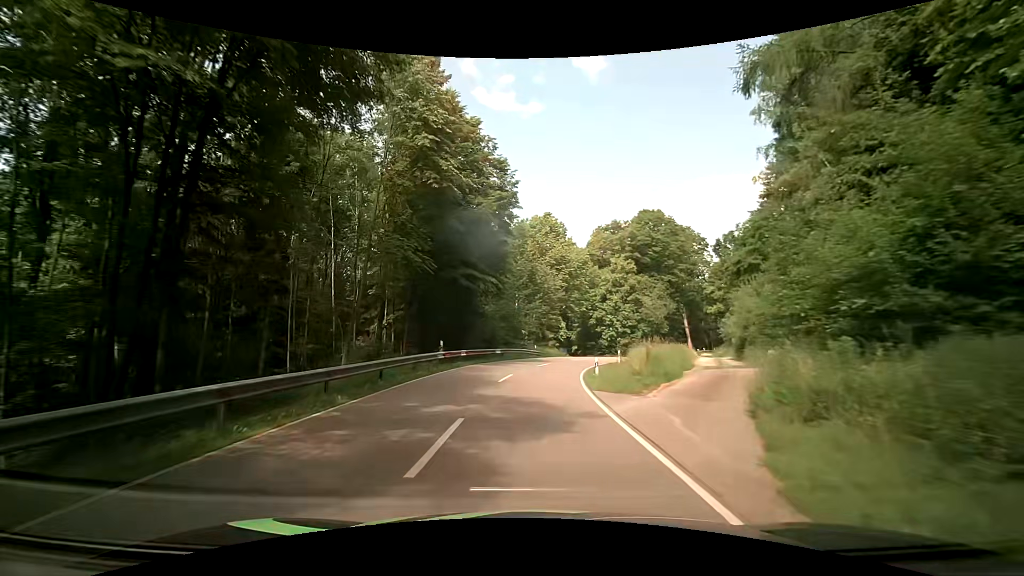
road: secondary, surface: asphalt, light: Day
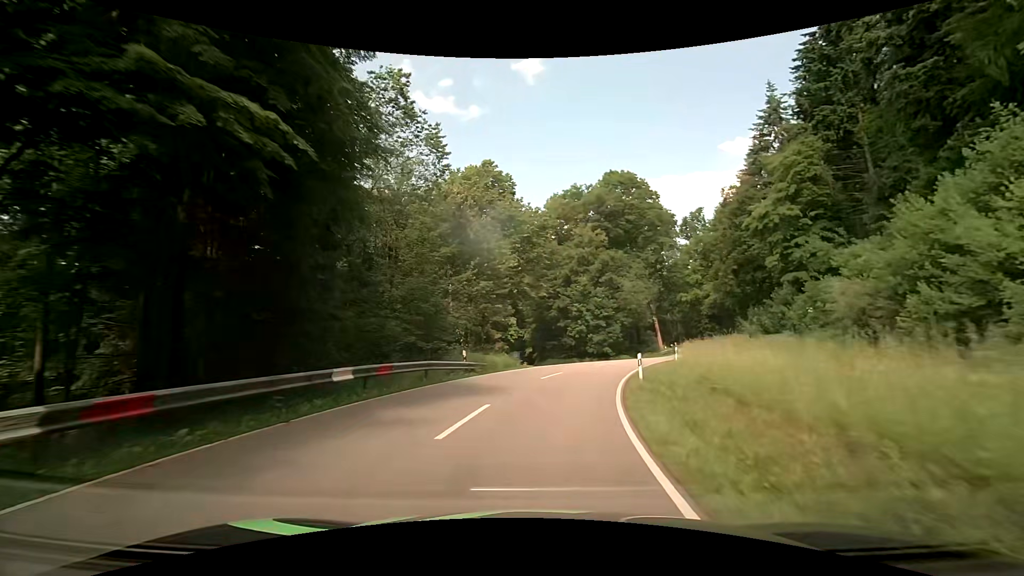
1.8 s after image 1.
(+0.5, +21.9) m; +5°
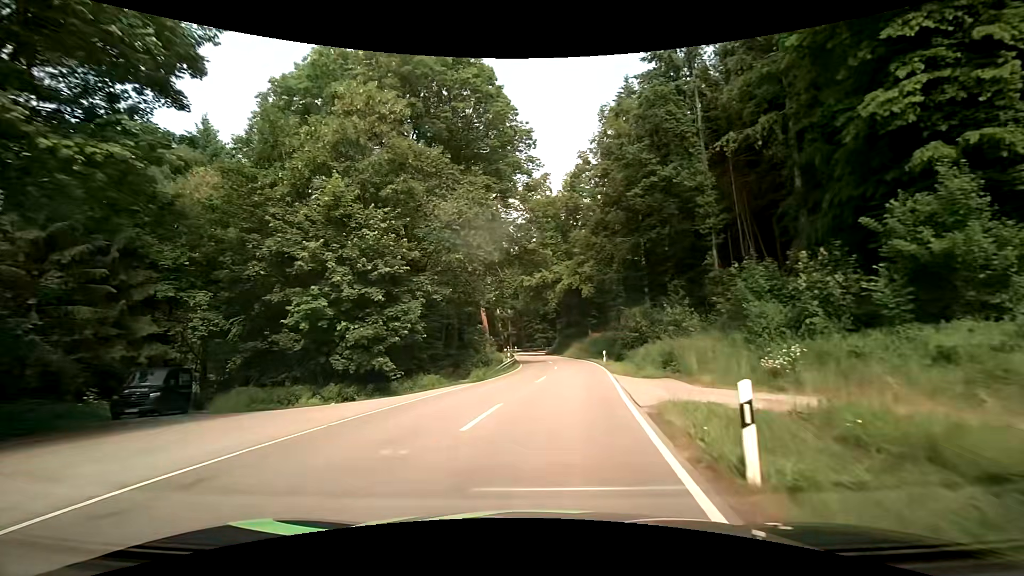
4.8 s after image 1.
(+6.4, +33.8) m; +20°
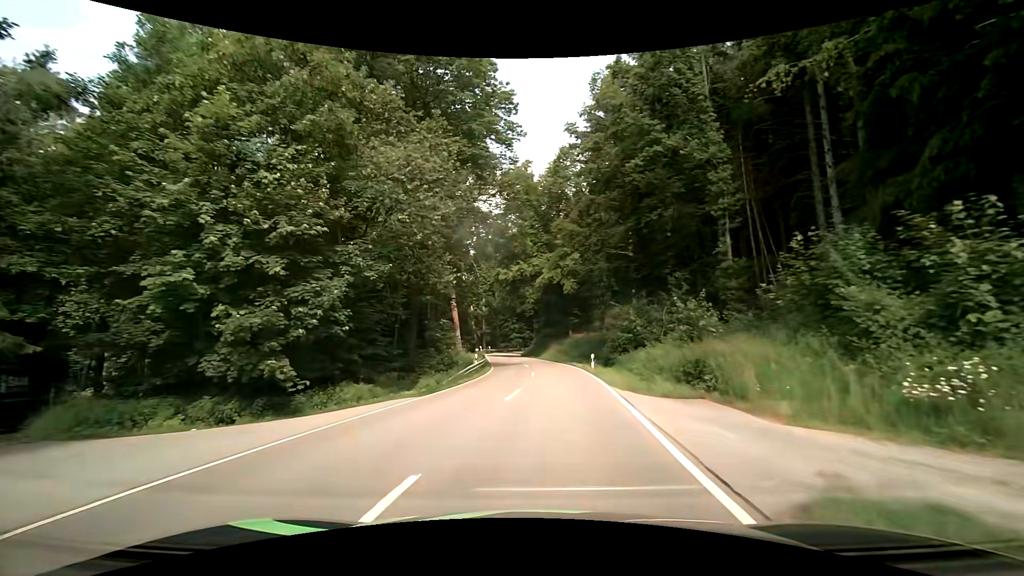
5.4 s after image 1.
(+0.1, +6.7) m; +3°
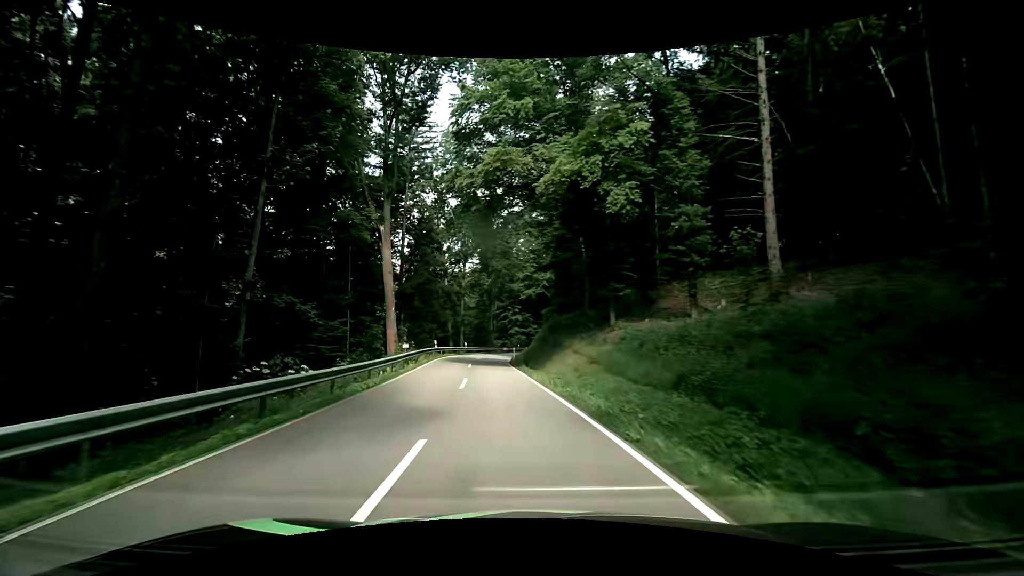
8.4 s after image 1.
(+1.4, +34.5) m; 0°
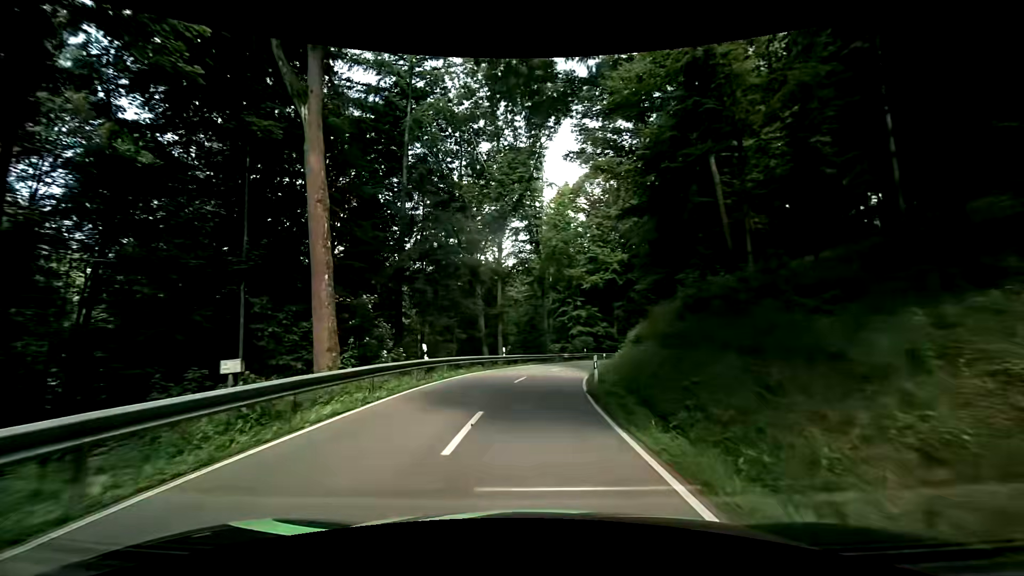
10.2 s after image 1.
(-1.7, +21.2) m; -7°
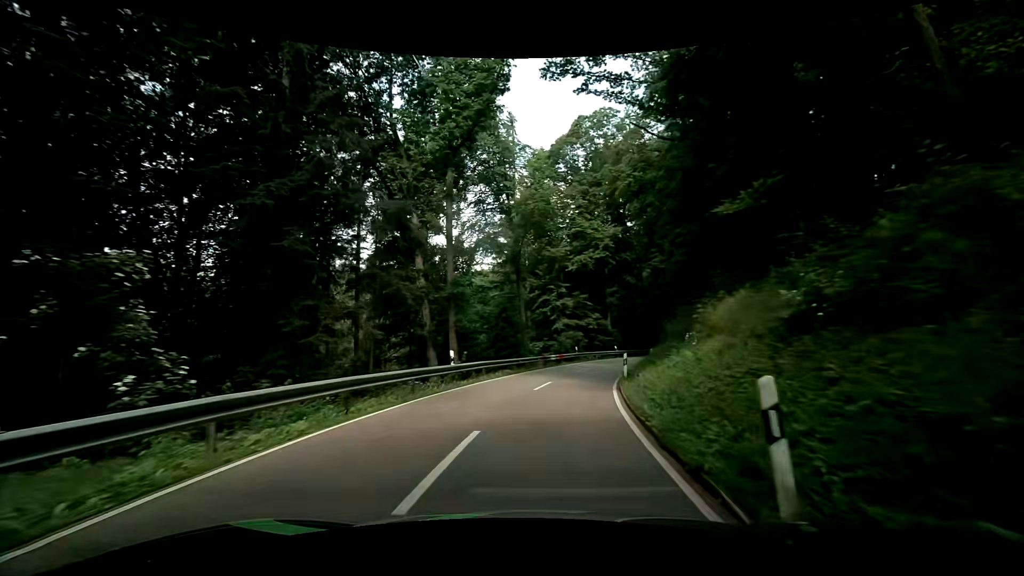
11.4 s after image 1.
(0.0, +14.1) m; +1°
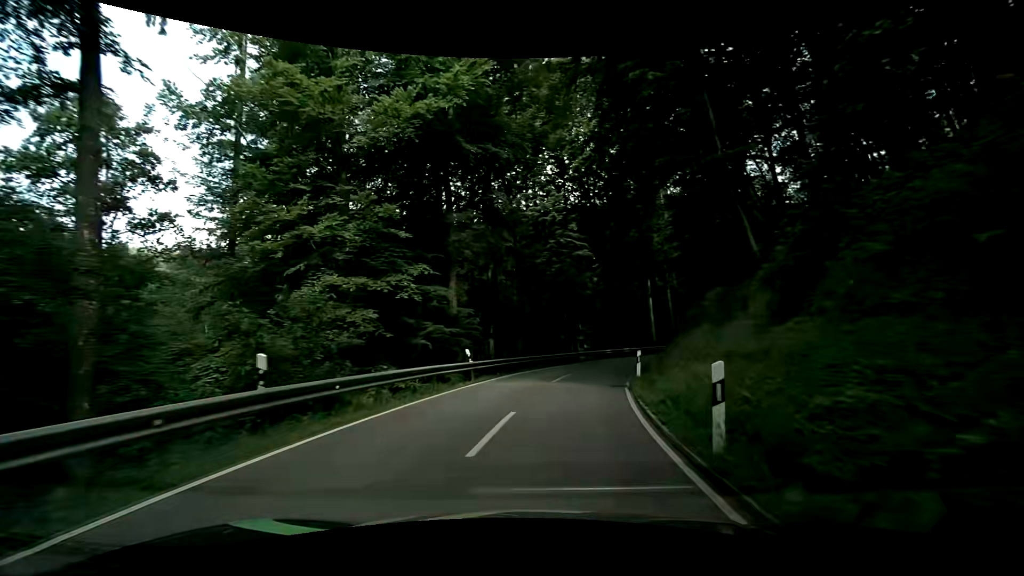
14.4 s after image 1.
(+4.8, +33.6) m; +18°
(0, +10) (+2, +20) (+4, +30) (+8, +39) (+13, +48) (+19, +56) (+26, +63) (+34, +69) (+42, +74) (+52, +77) m
